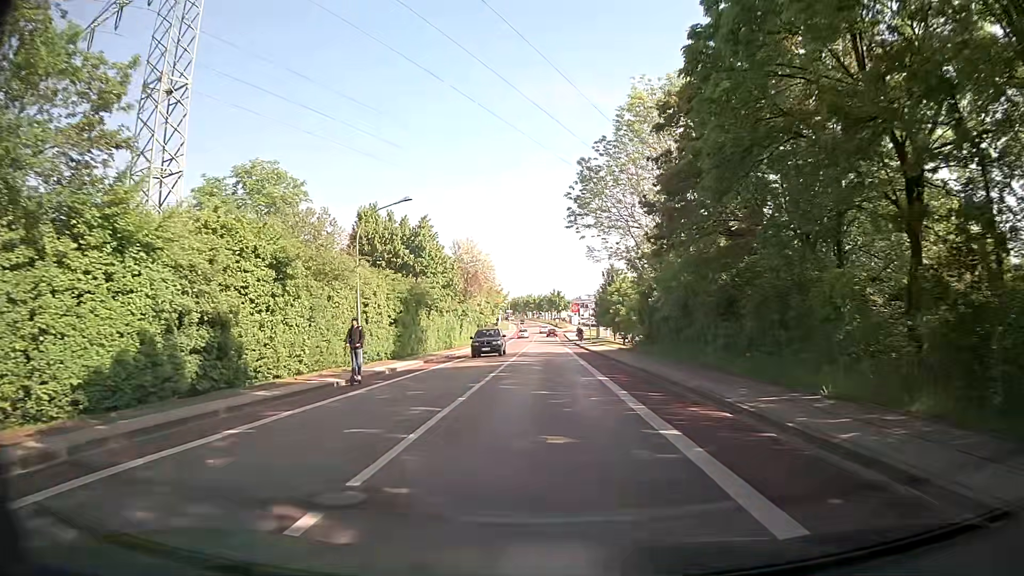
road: tertiary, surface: asphalt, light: Day
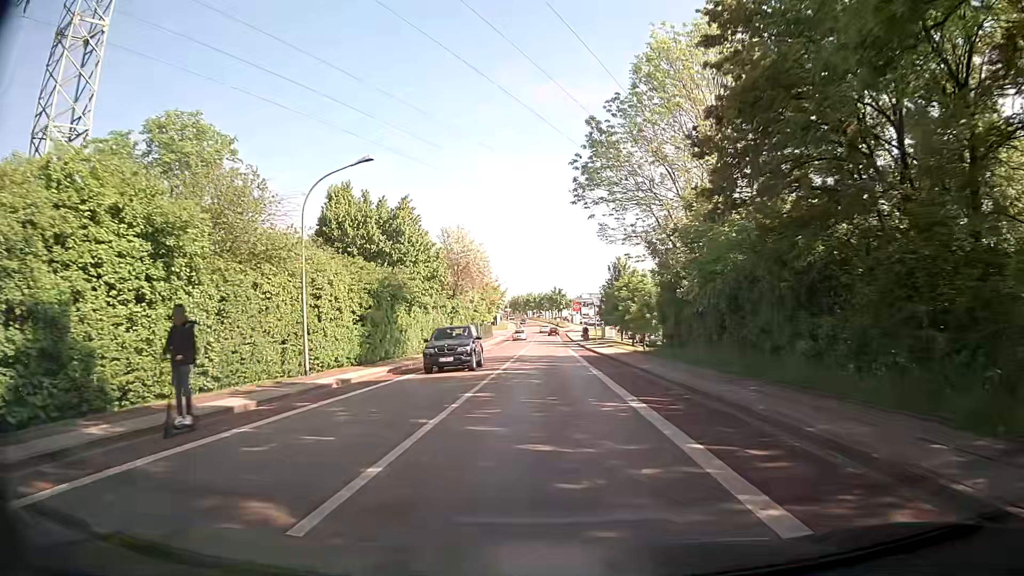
(-0.1, +7.0) m; 0°
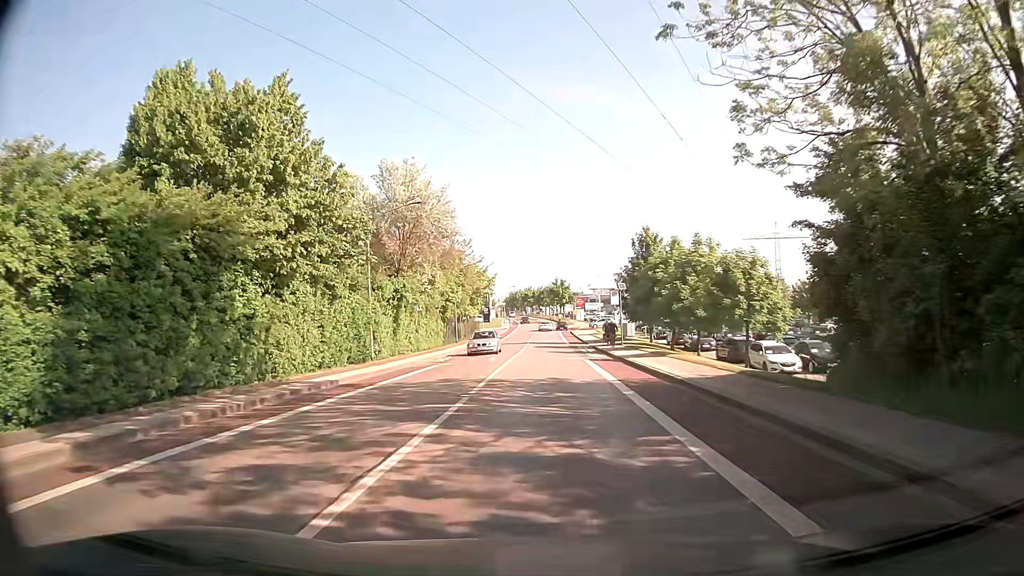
(-0.2, +20.5) m; -1°
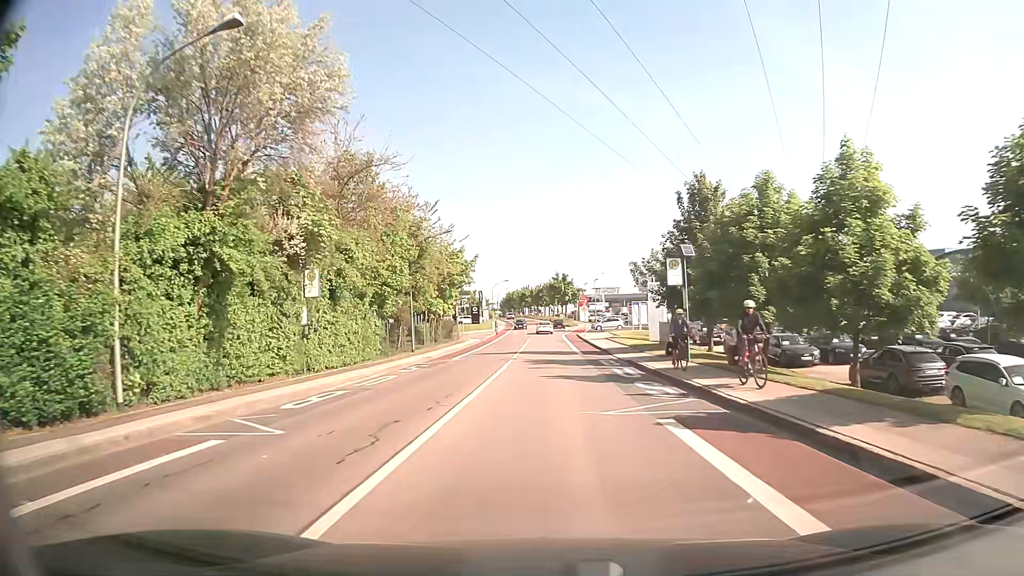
(0.0, +19.7) m; 0°
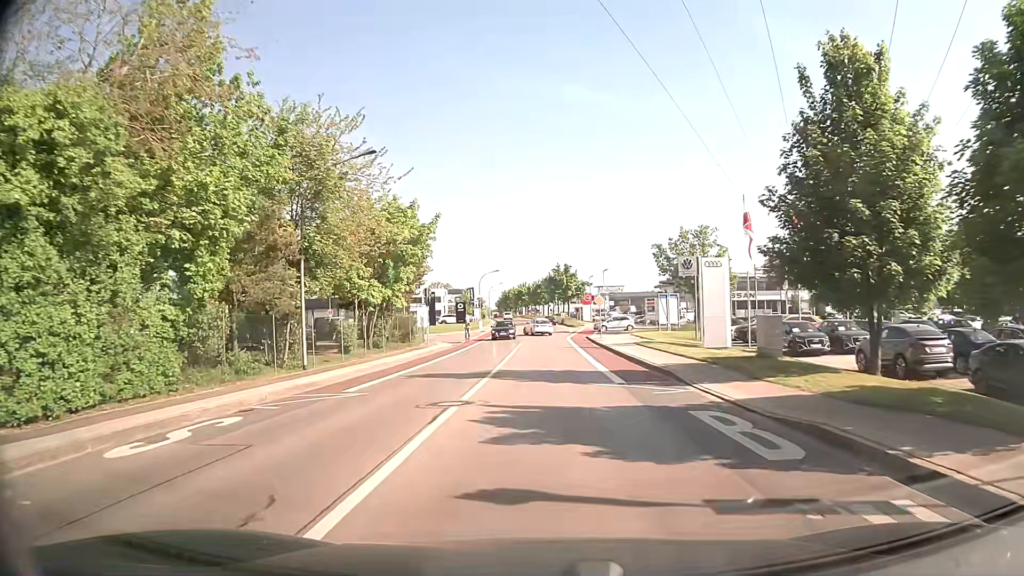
(0.0, +18.3) m; 0°
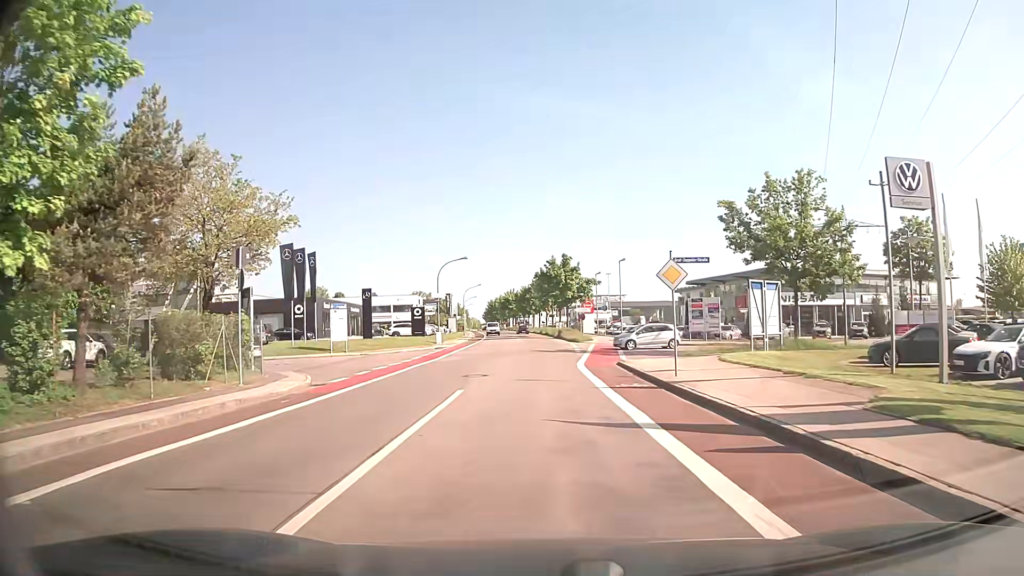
(+0.2, +27.6) m; +1°
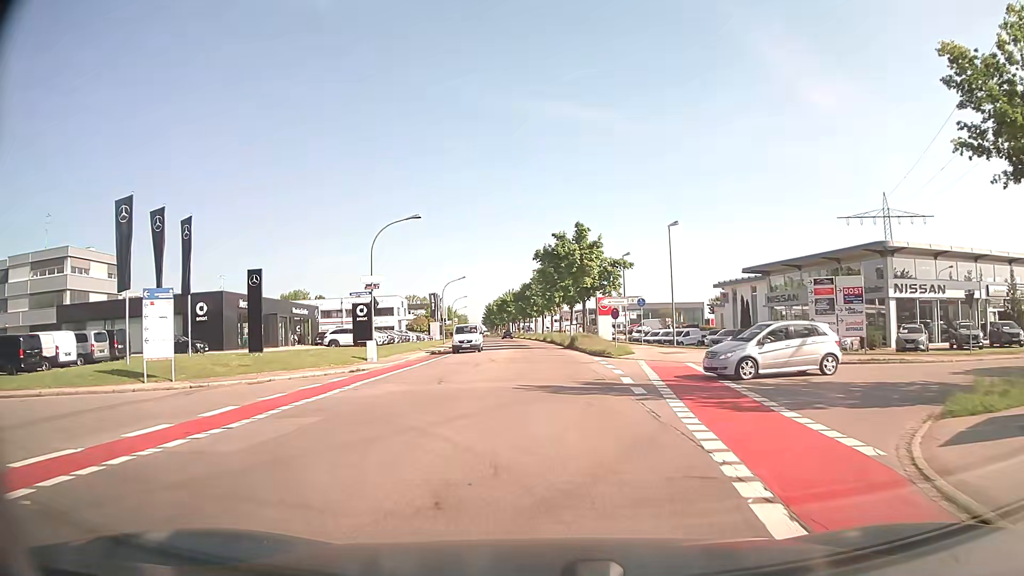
(-0.1, +23.5) m; -1°
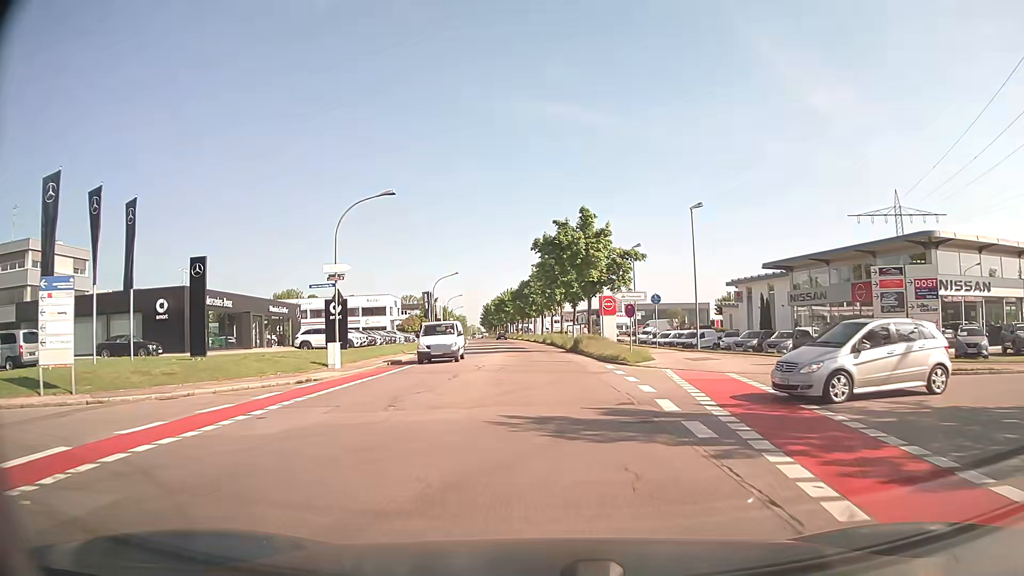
(0.0, +6.1) m; 0°
(0, +10) (0, +20) (0, +30) (0, +40) (-1, +50) (-1, +60) (-2, +70) (-3, +80) (-4, +90) (-5, +100) m
